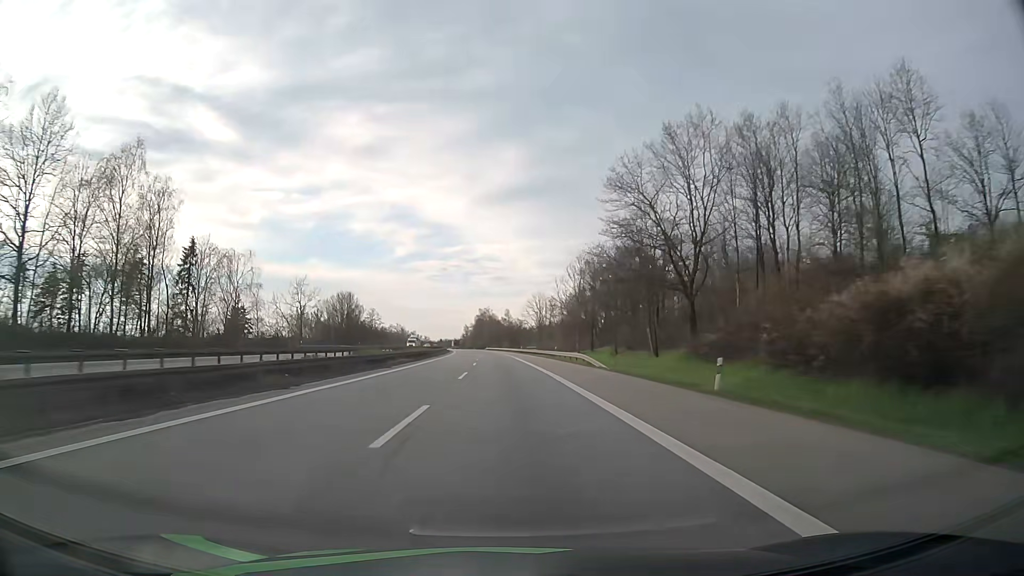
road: motorway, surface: asphalt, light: Day
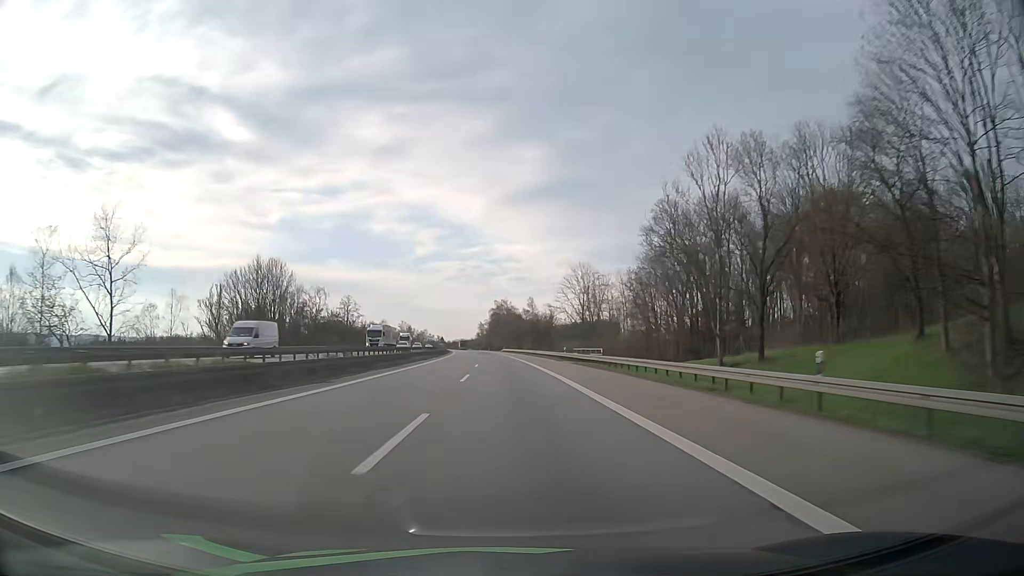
(-0.8, +56.5) m; -2°
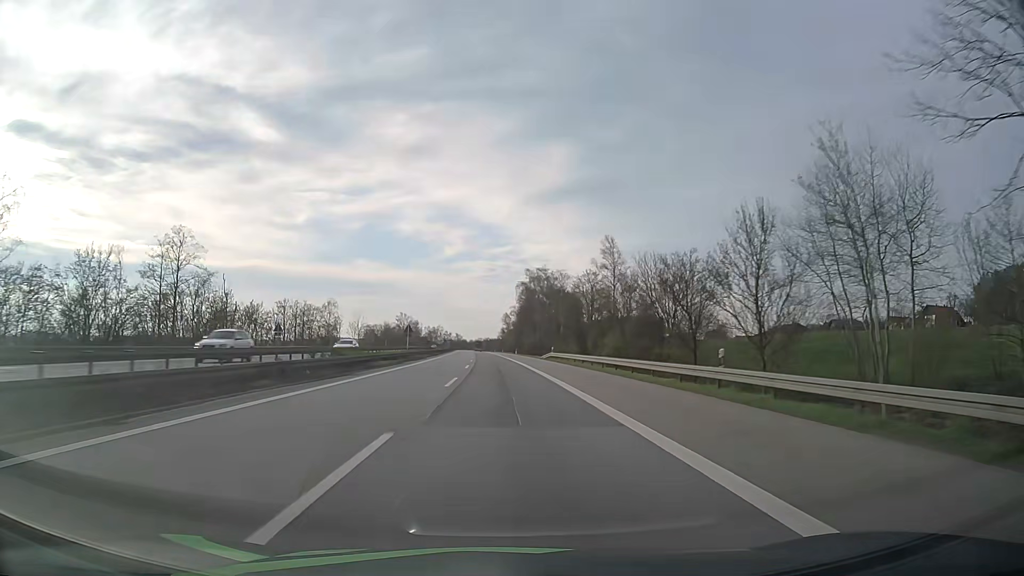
(-1.9, +94.2) m; -2°
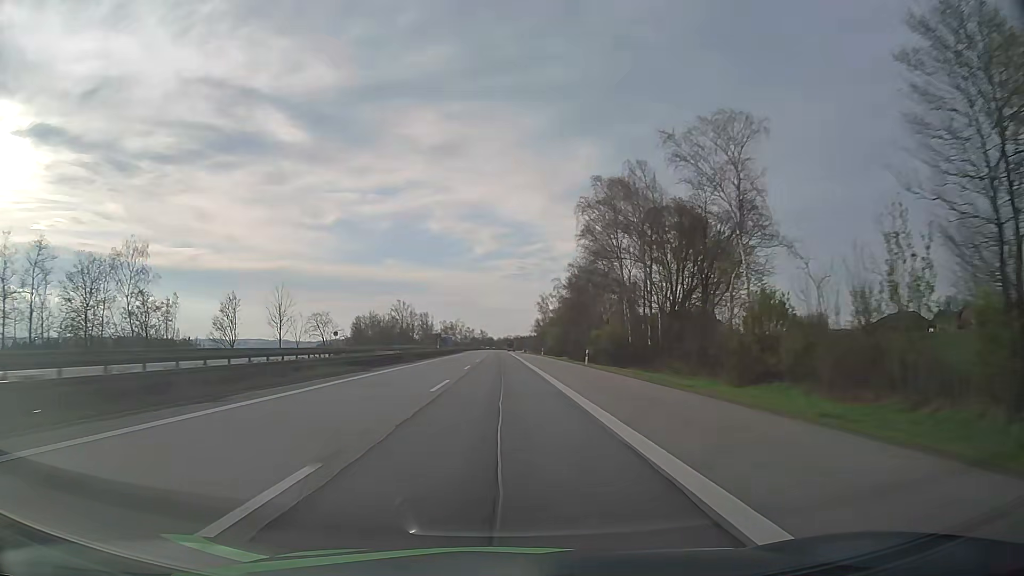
(-1.4, +75.6) m; -3°
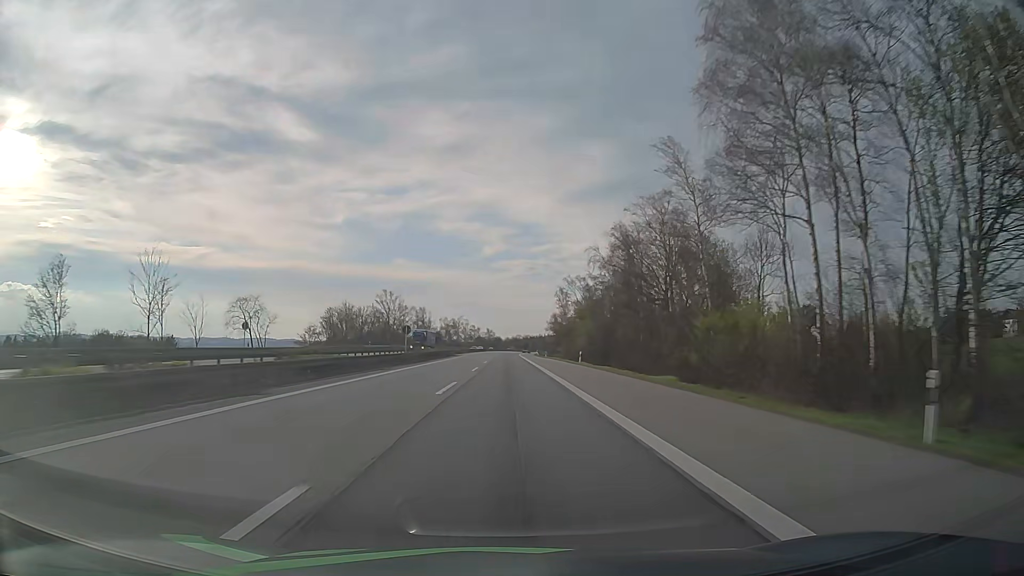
(-0.4, +38.1) m; -1°
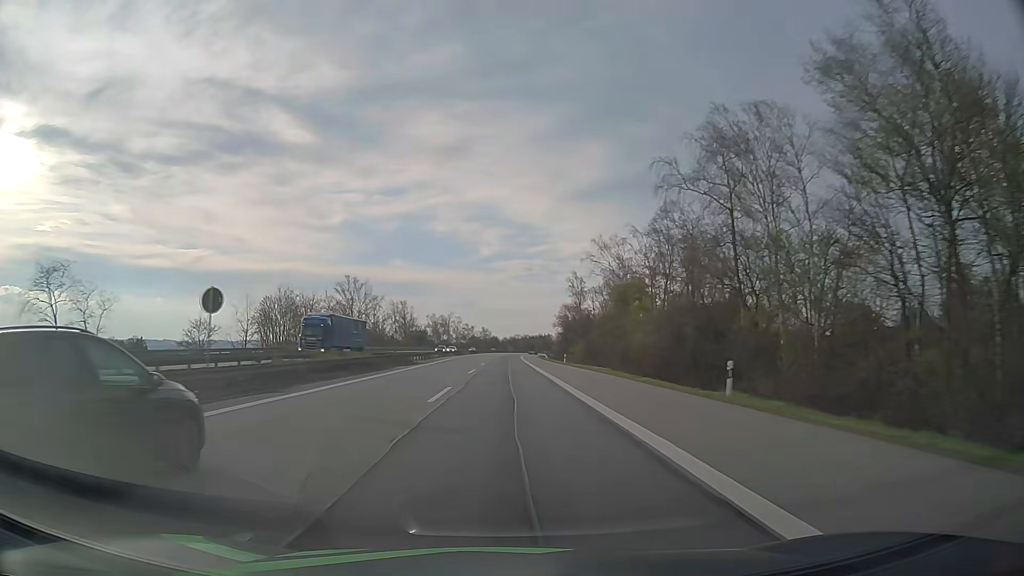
(+0.2, +38.2) m; 0°
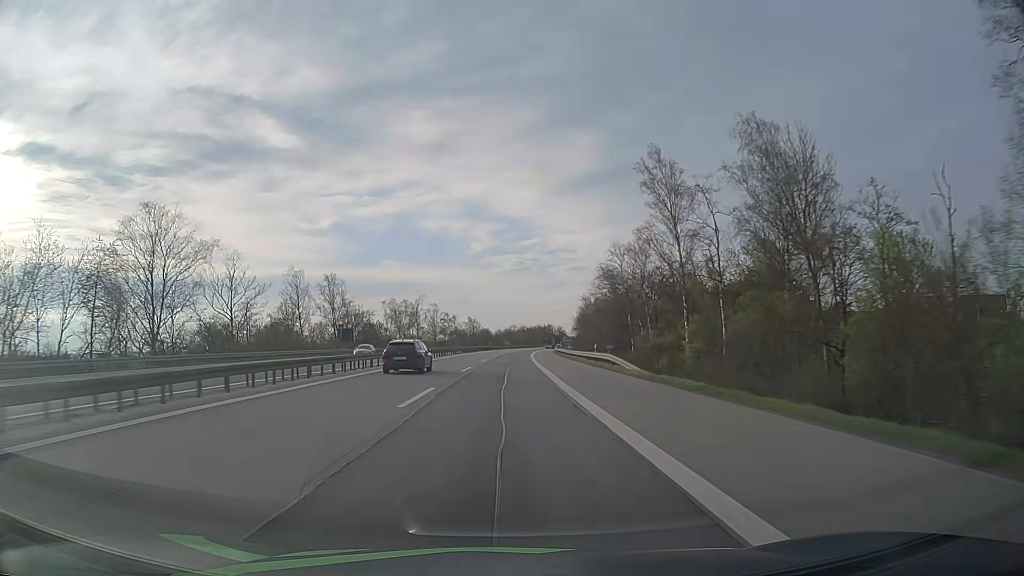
(+0.4, +75.3) m; 0°
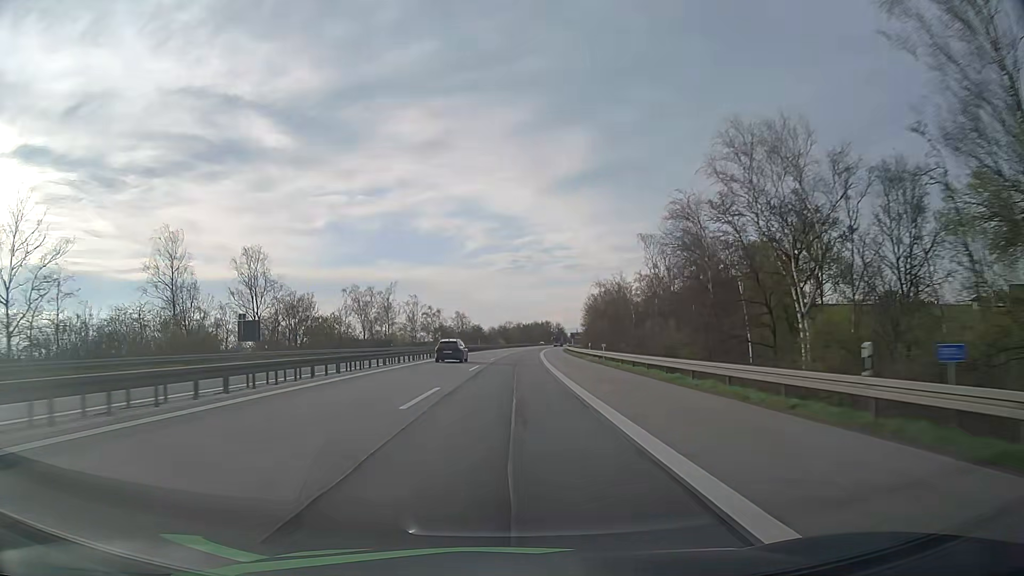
(+0.2, +36.8) m; 0°
(0, +10) (0, +20) (0, +30) (0, +40) (+1, +50) (+1, +60) (+2, +70) (+2, +80) (+3, +90) (+3, +100) m
